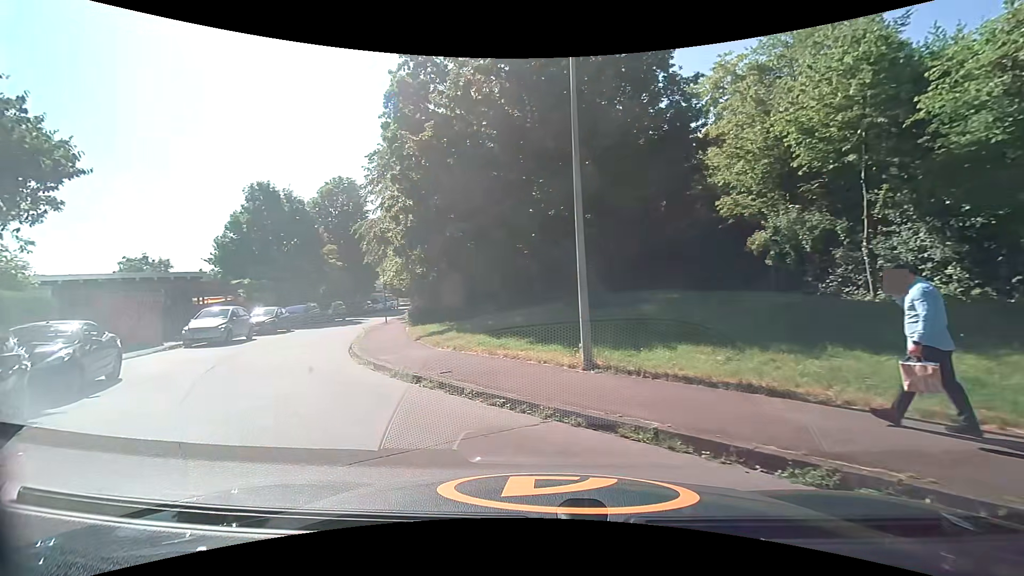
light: Day
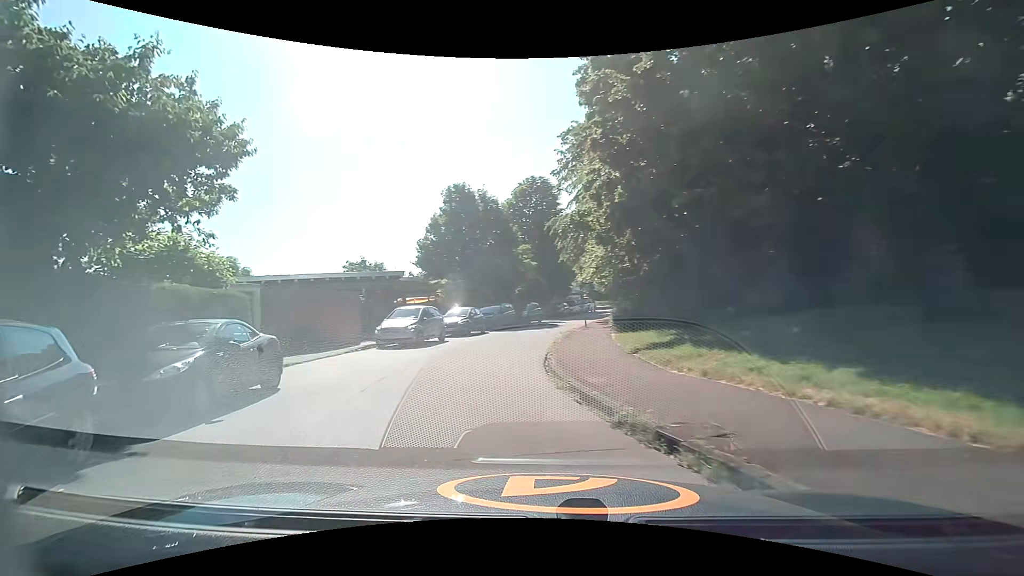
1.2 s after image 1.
(-0.8, +4.5) m; -22°
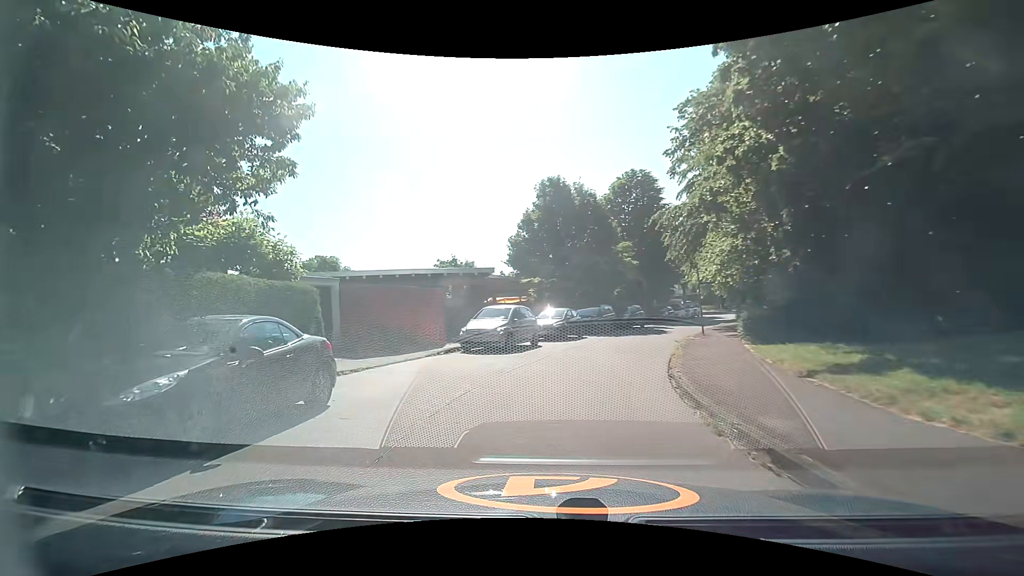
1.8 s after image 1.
(-0.3, +2.9) m; -9°
